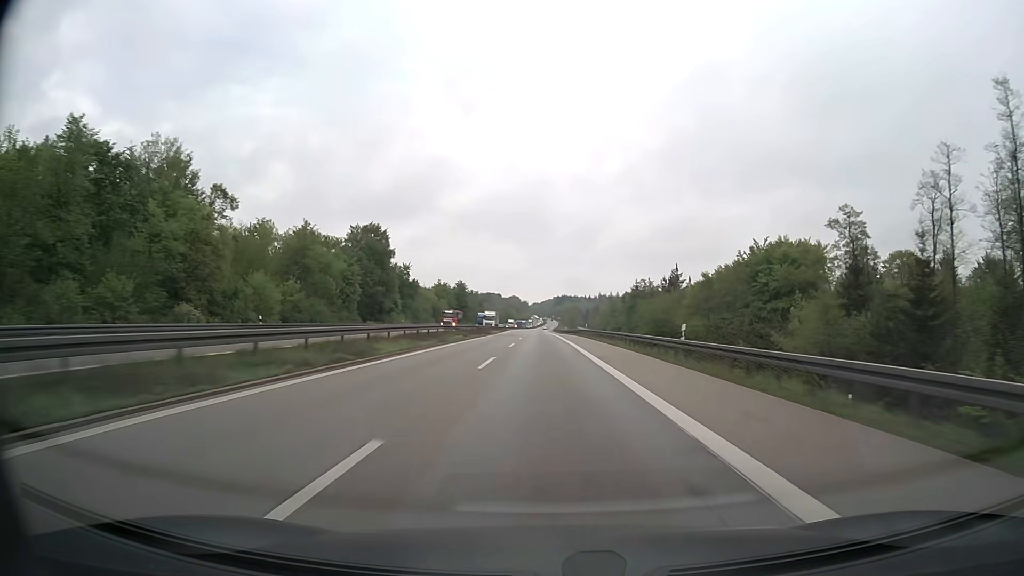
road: motorway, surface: asphalt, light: Day
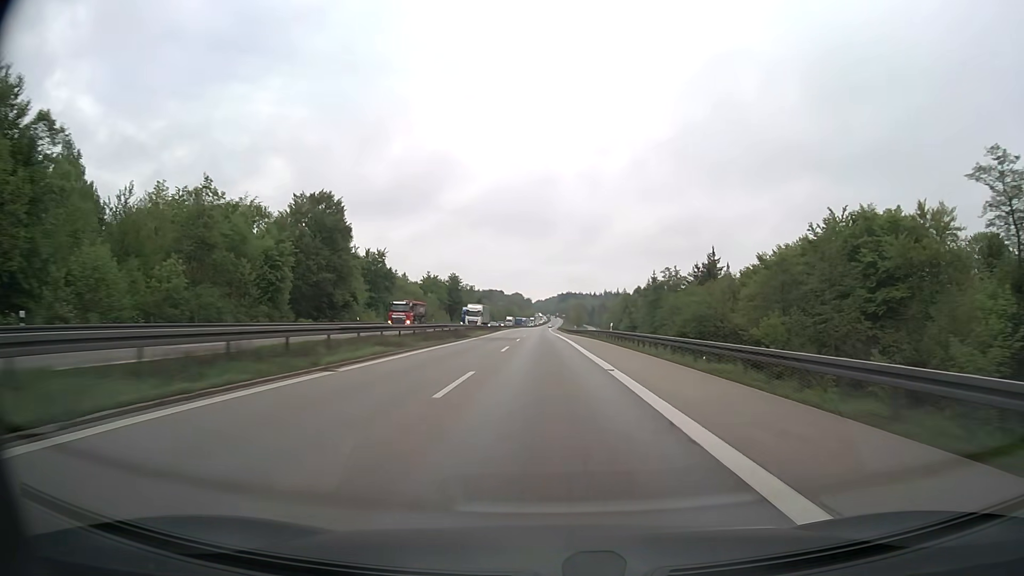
(-0.1, +25.5) m; 0°
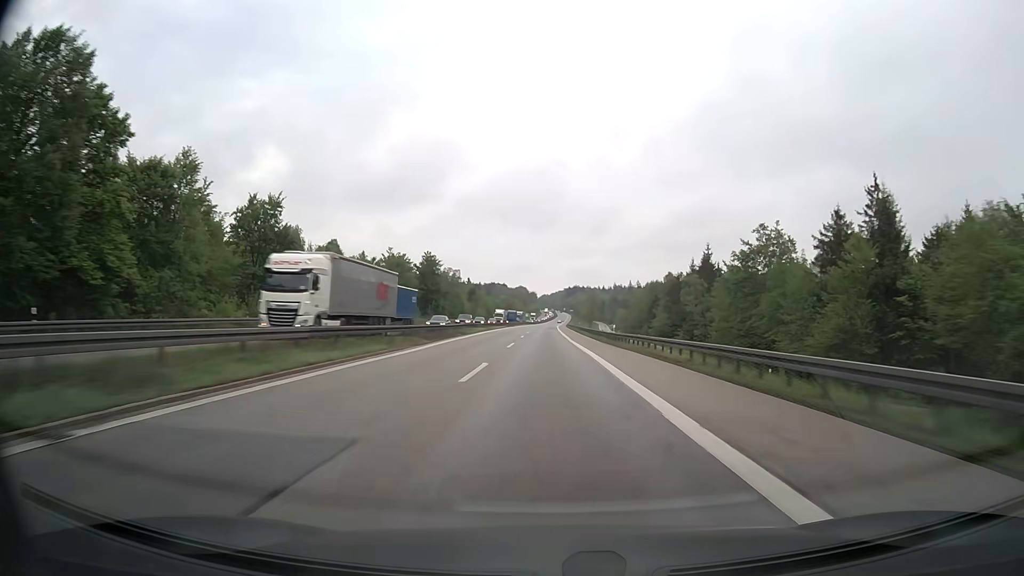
(-0.3, +51.3) m; -1°
(0, +10) (0, +20) (0, +30) (0, +40) (0, +50) (0, +60) (0, +70) (0, +80) (0, +90) (0, +100) m
